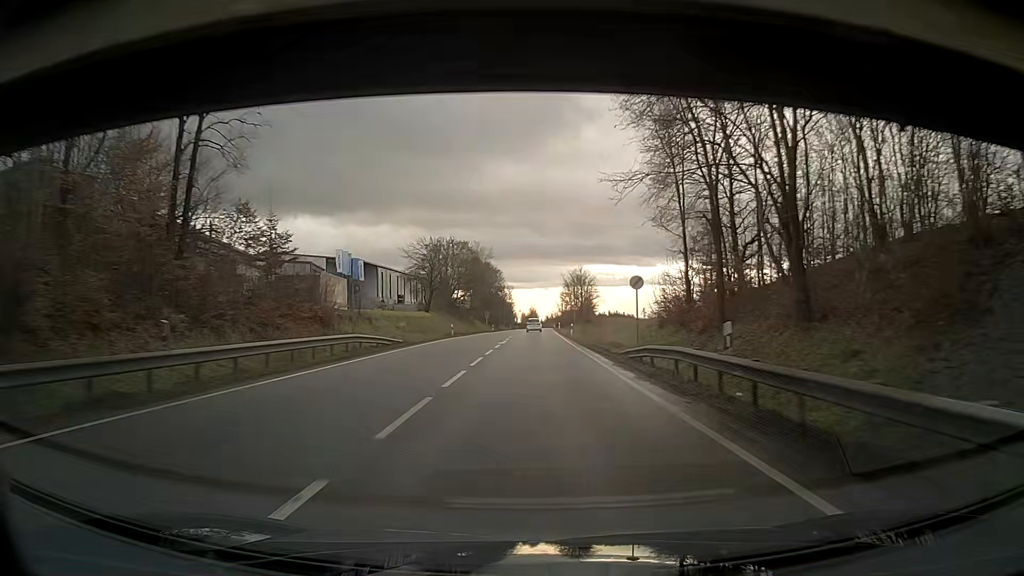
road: primary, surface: asphalt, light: Day
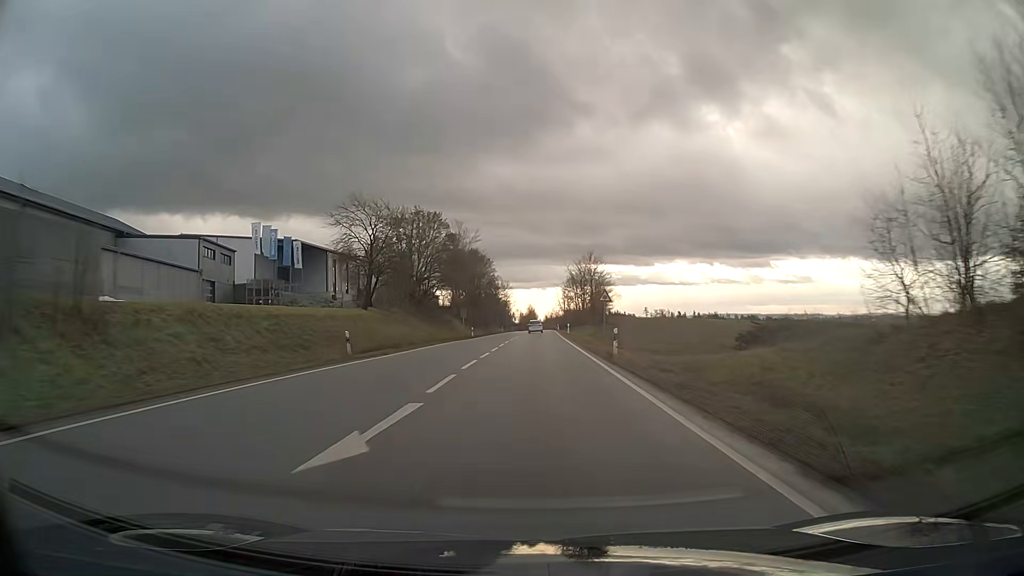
(+0.3, +31.5) m; +1°
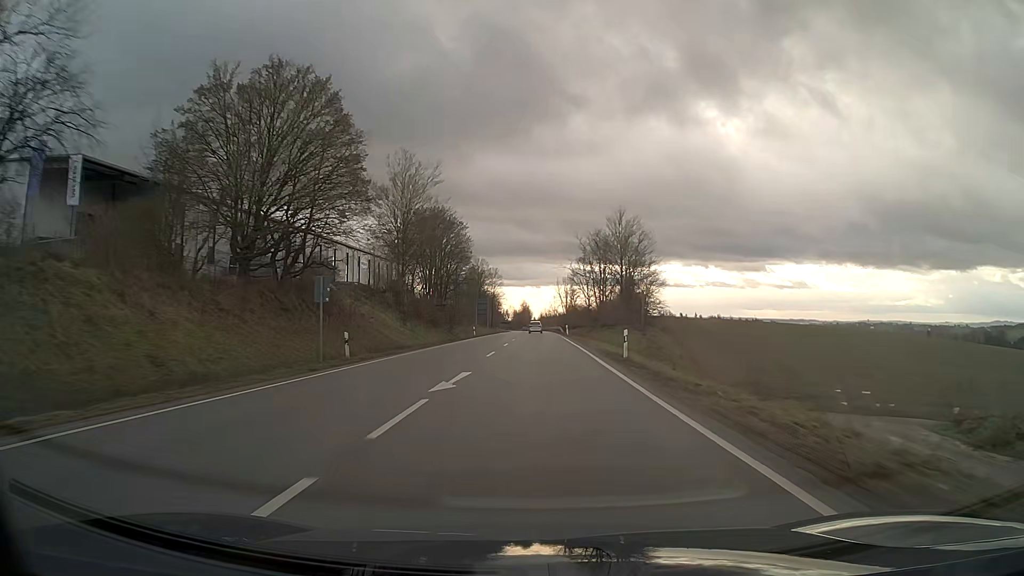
(+0.1, +46.9) m; 0°
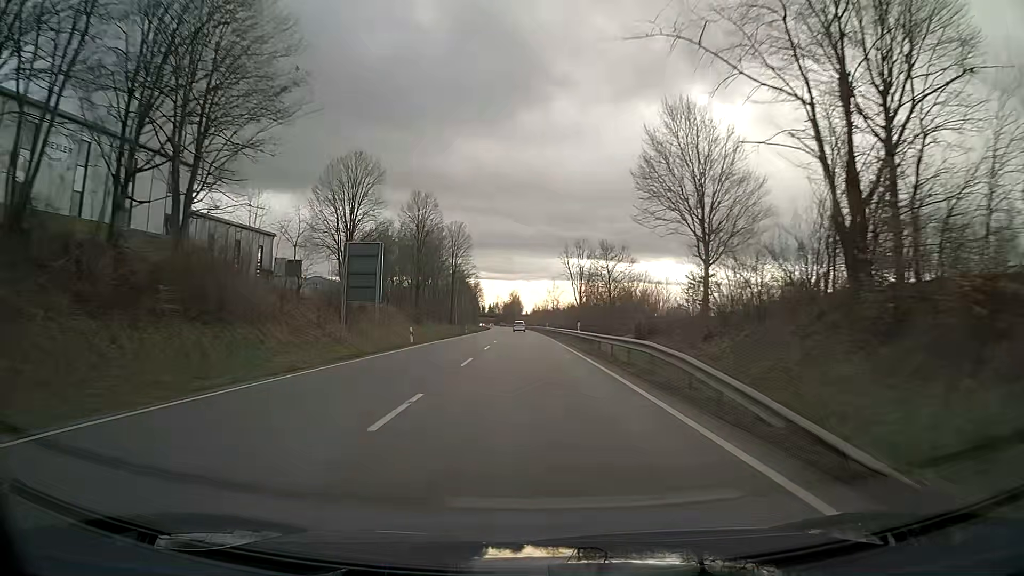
(+0.4, +77.9) m; 0°
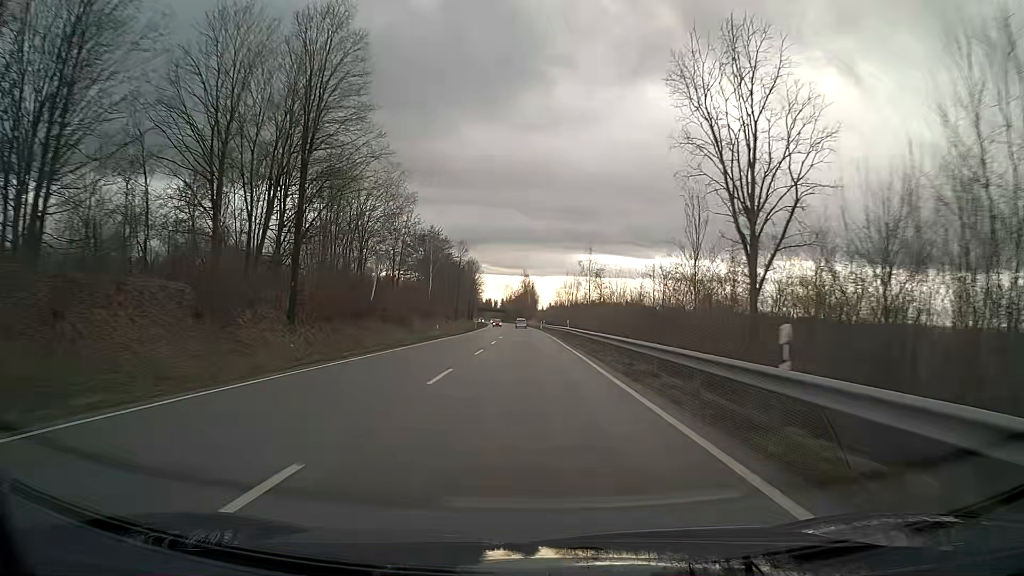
(-0.8, +77.7) m; -1°
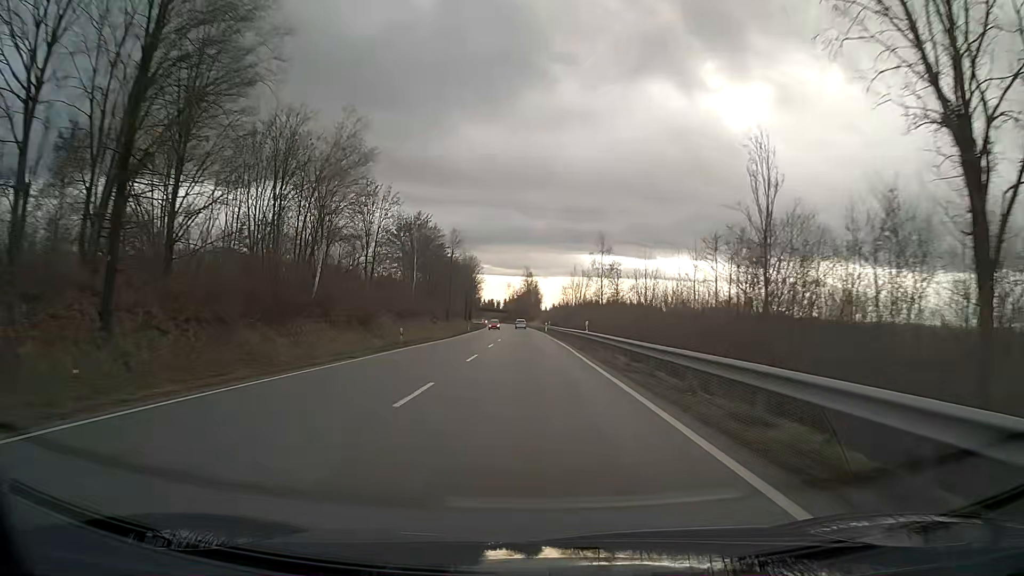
(0.0, +15.5) m; 0°
(0, +10) (0, +20) (0, +30) (0, +40) (0, +50) (-1, +60) (-1, +70) (-1, +80) (-1, +90) (-2, +100) m
